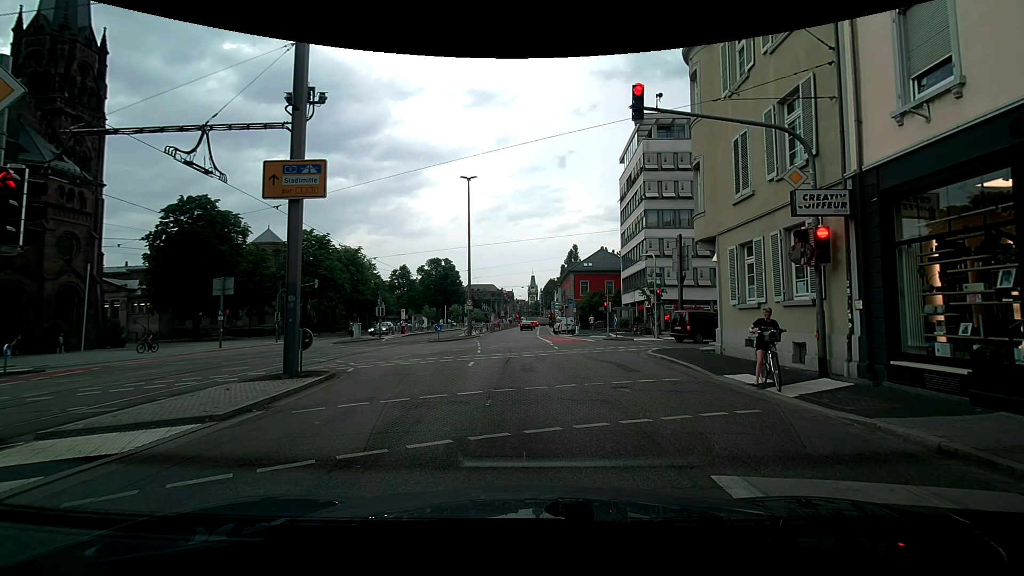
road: secondary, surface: asphalt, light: Day
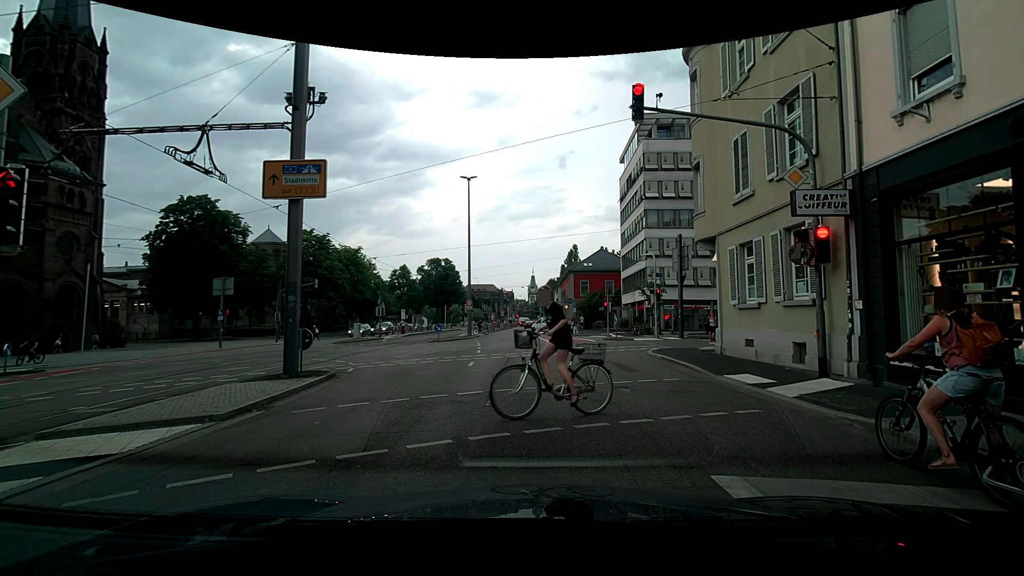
(0.0, 0.0) m; 0°
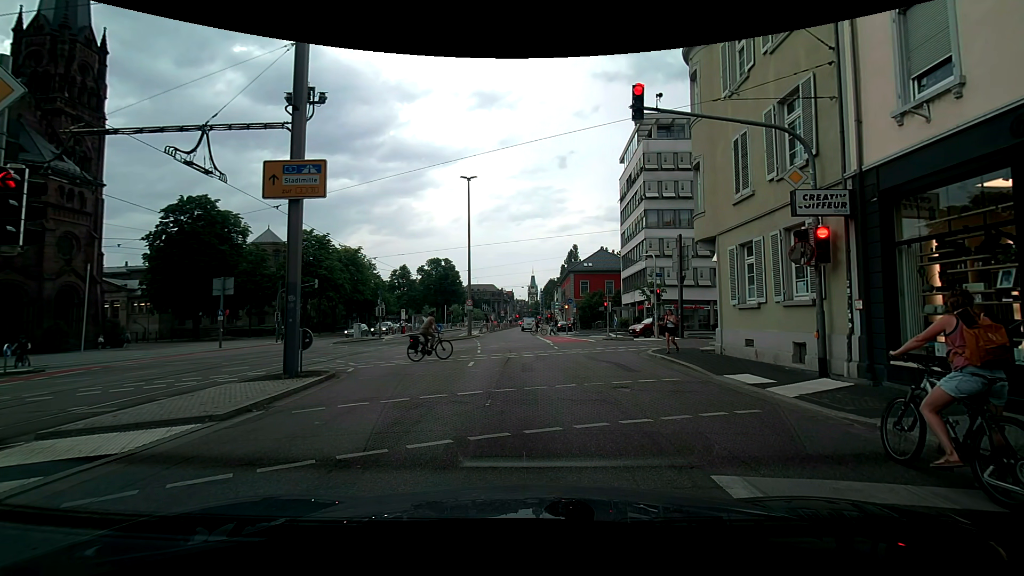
(0.0, 0.0) m; 0°
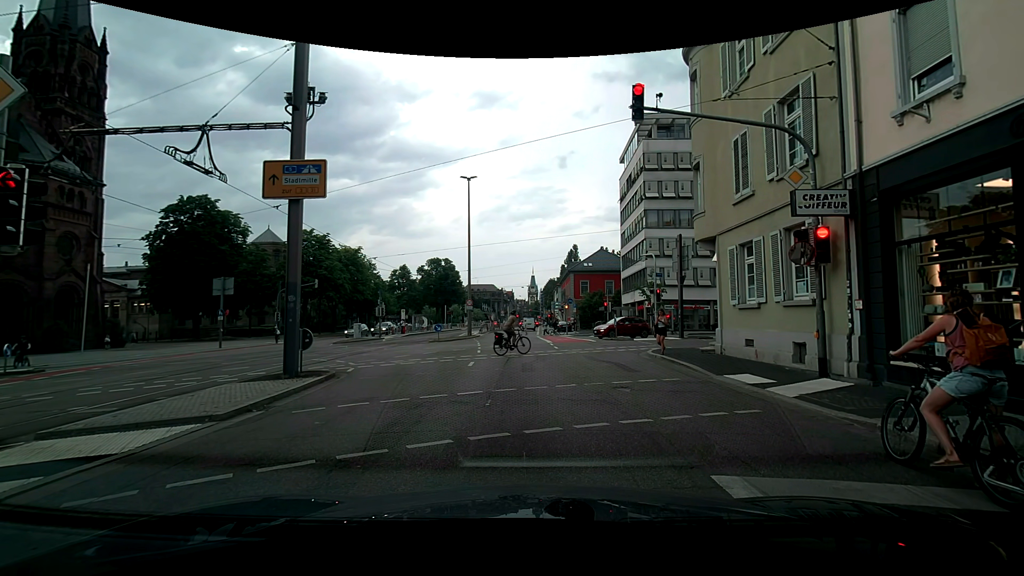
(0.0, 0.0) m; 0°
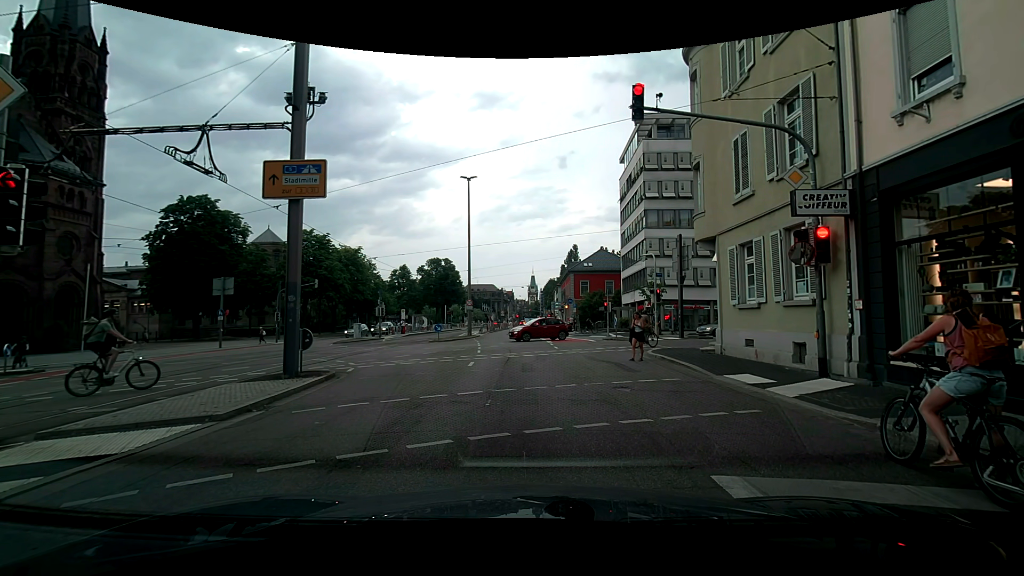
(0.0, 0.0) m; 0°
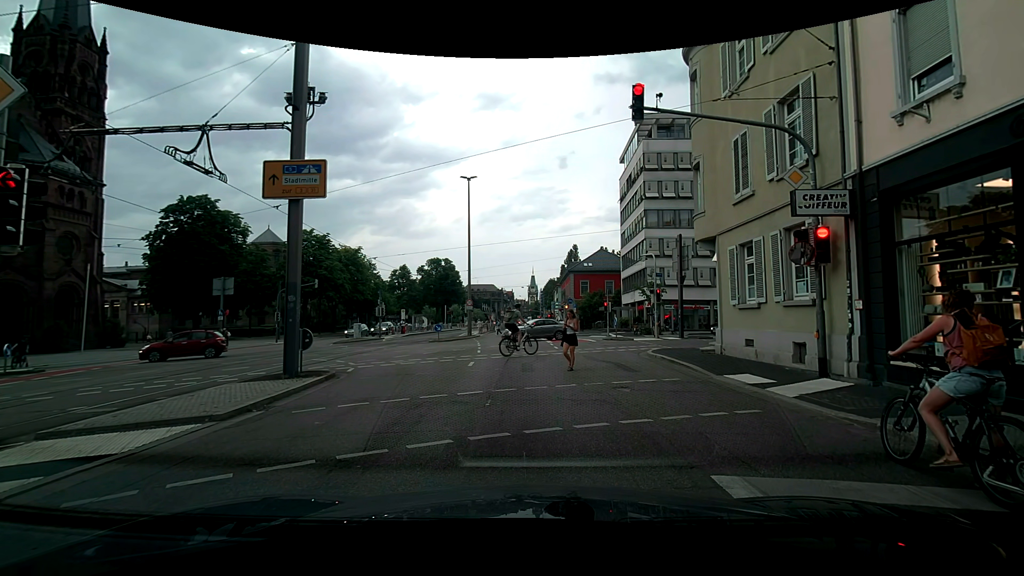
(0.0, 0.0) m; 0°
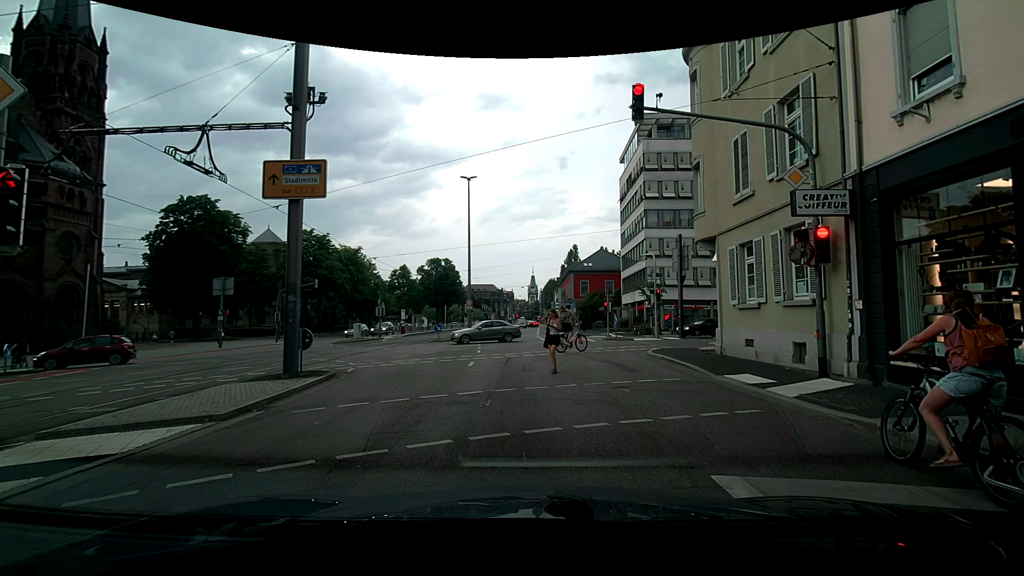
(0.0, 0.0) m; 0°
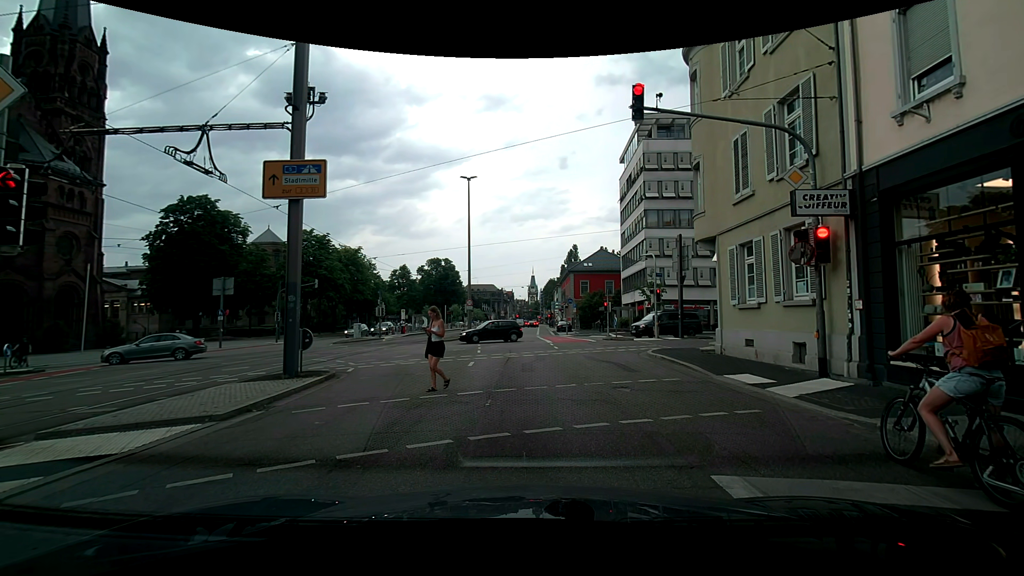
(0.0, 0.0) m; 0°
